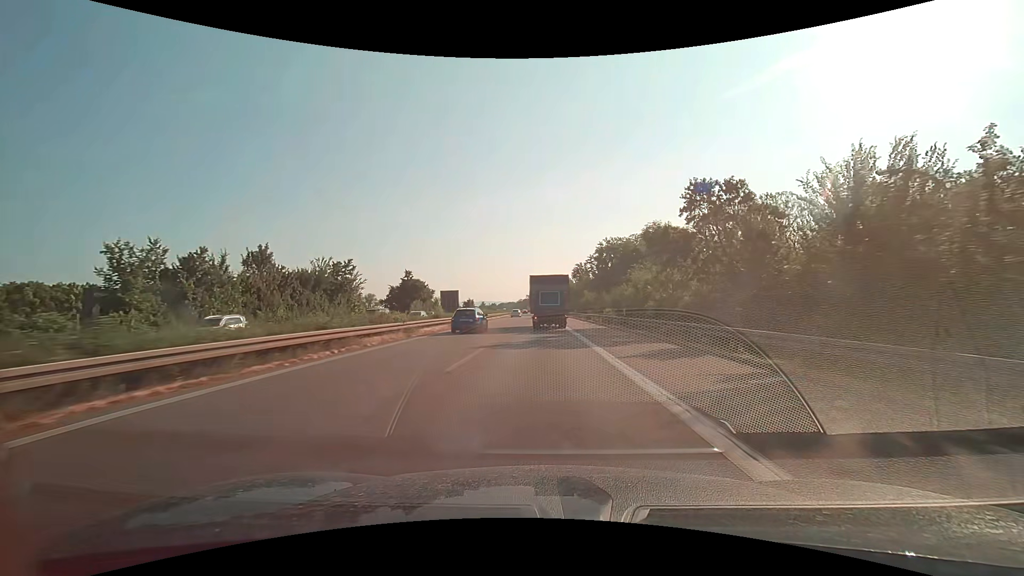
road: motorway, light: Day
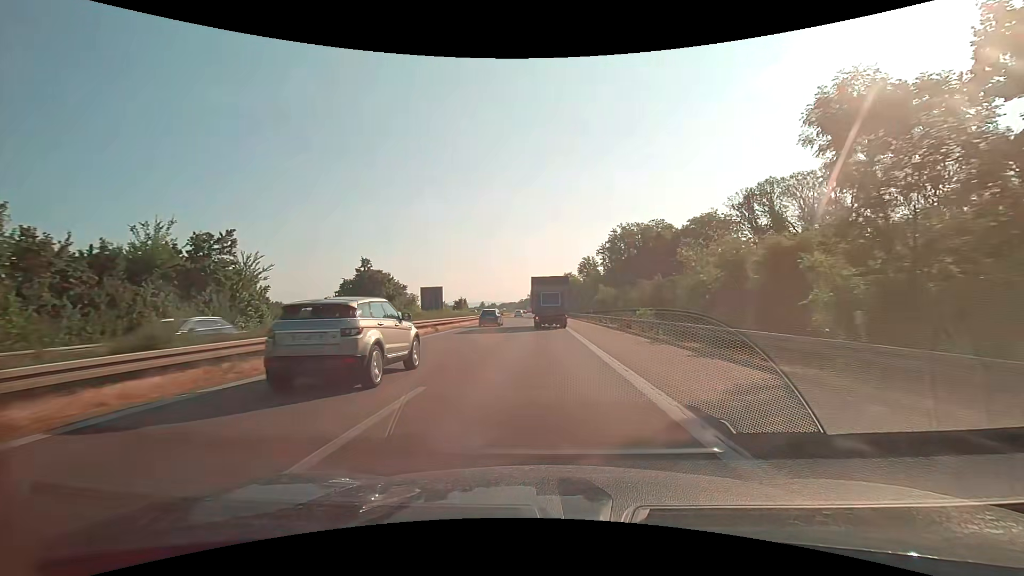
(0.0, +26.1) m; 0°
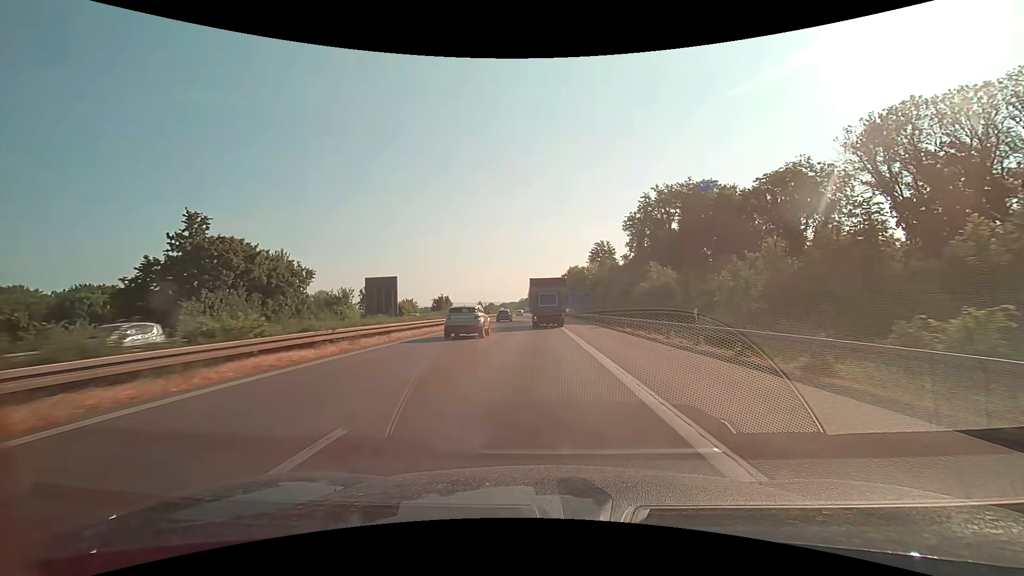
(-0.1, +39.1) m; 0°
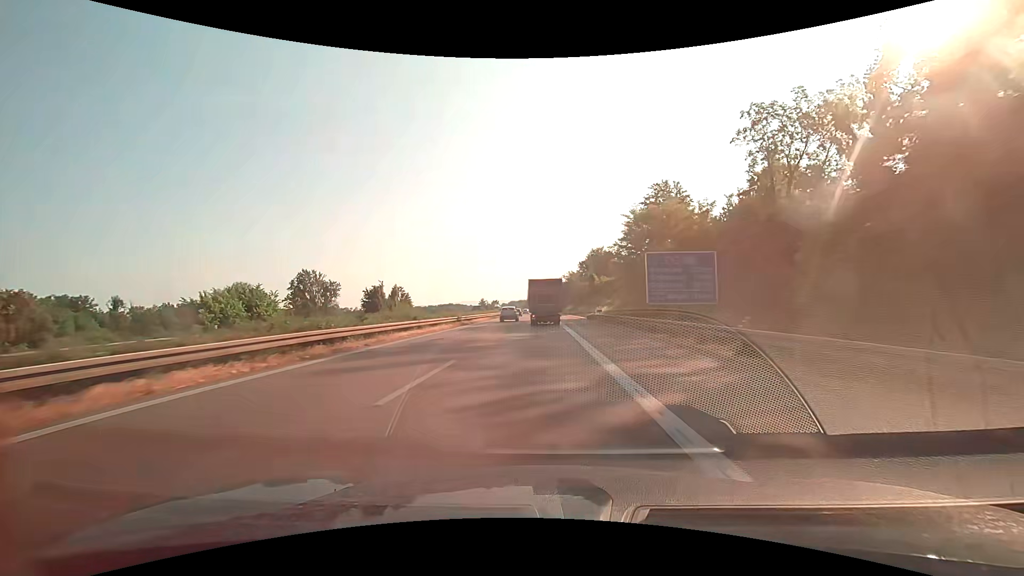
(-0.6, +64.8) m; -1°
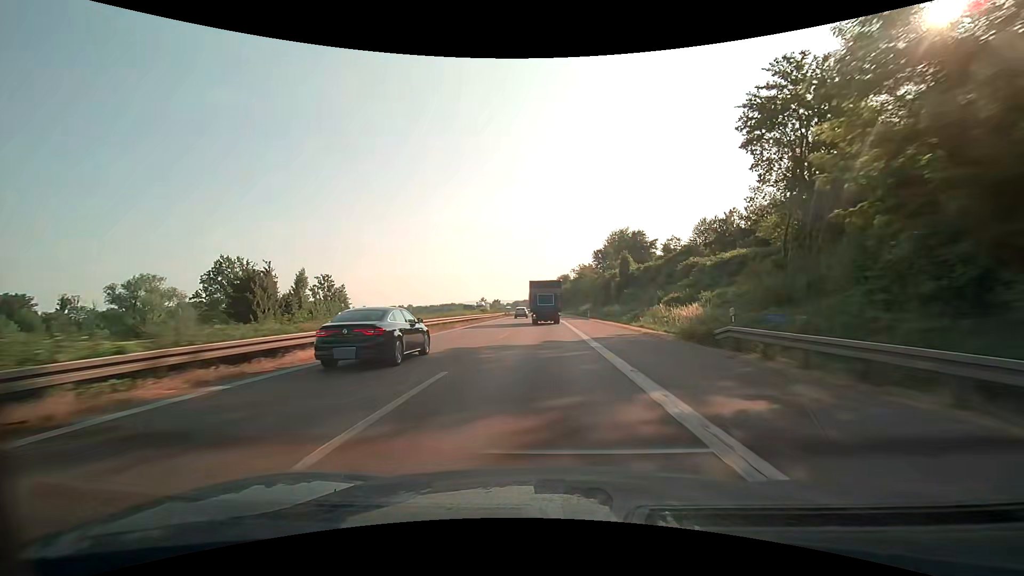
(-0.3, +38.5) m; -1°
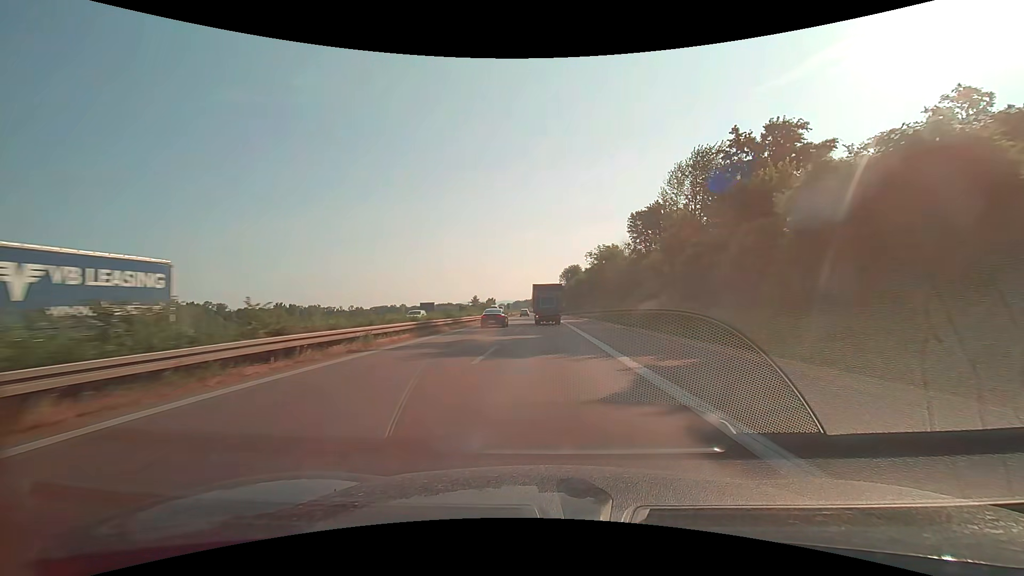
(-0.3, +64.5) m; 0°
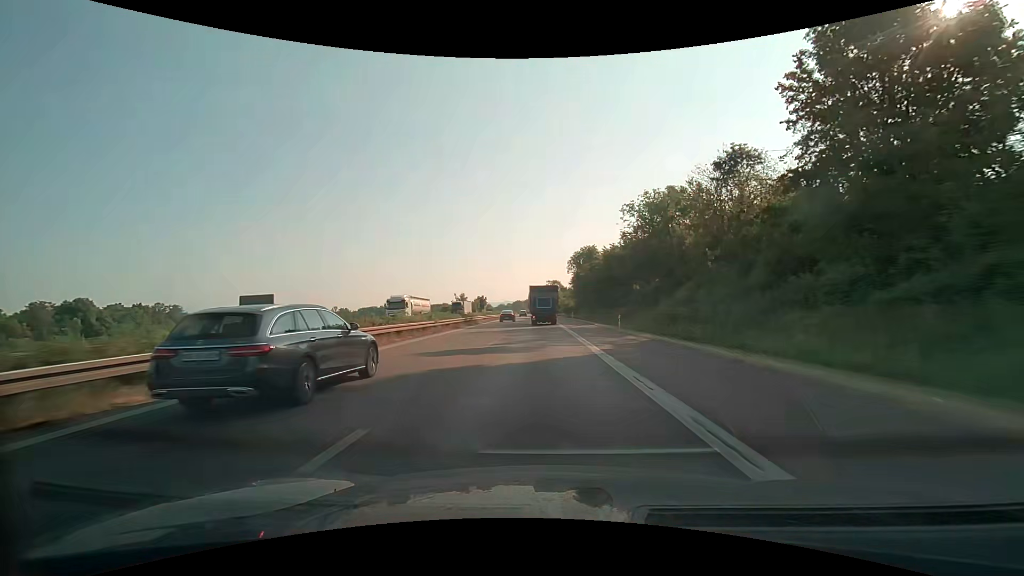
(-0.1, +66.8) m; 0°
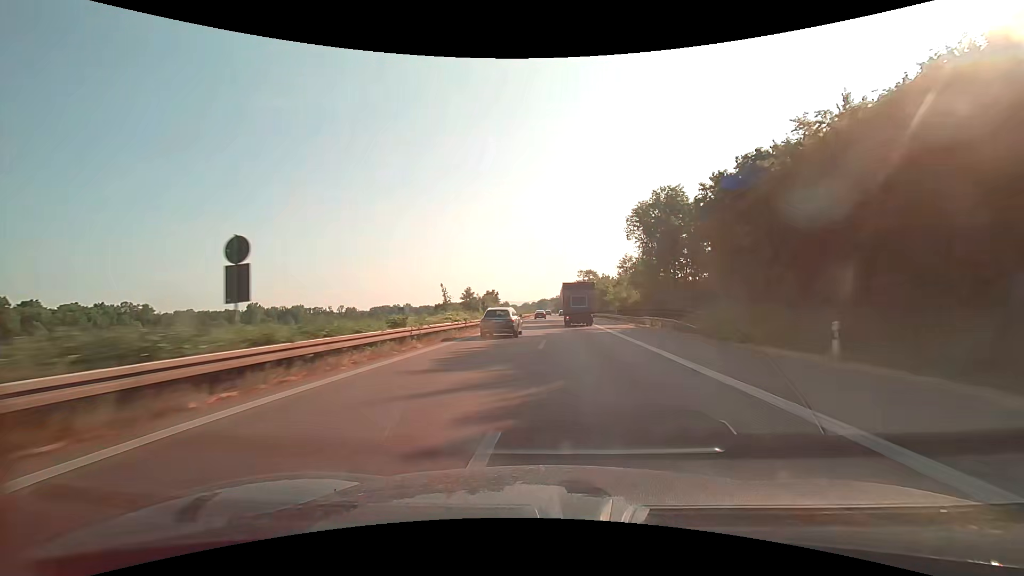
(-2.4, +73.1) m; -3°
